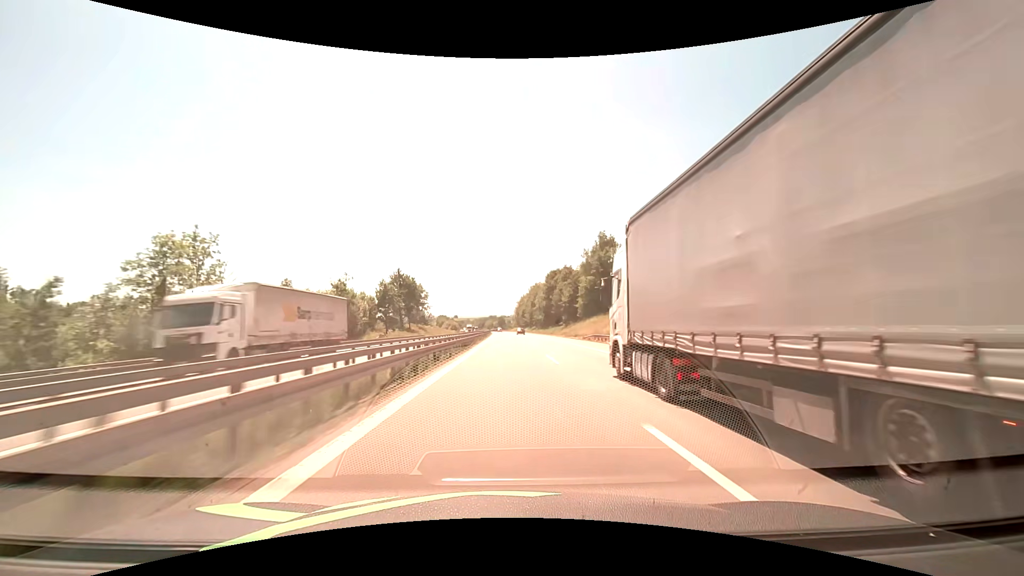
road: motorway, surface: asphalt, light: Day
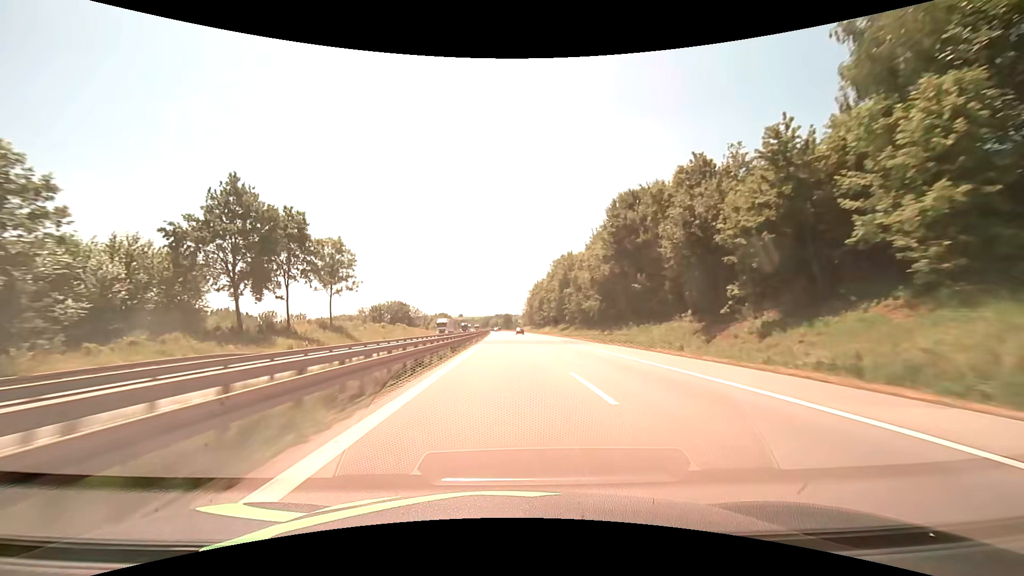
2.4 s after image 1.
(-0.7, +82.3) m; -1°
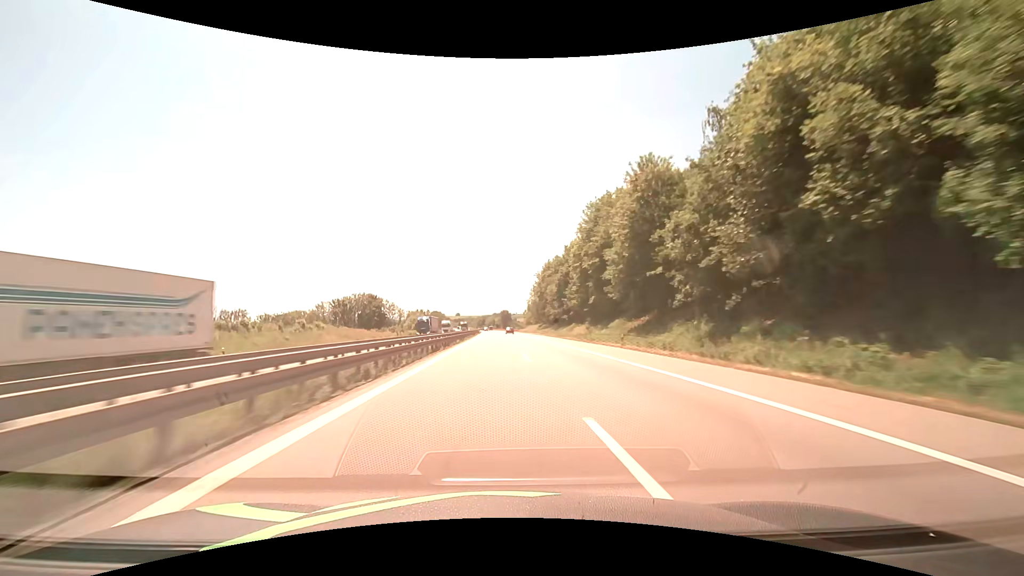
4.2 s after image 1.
(+0.1, +61.9) m; 0°
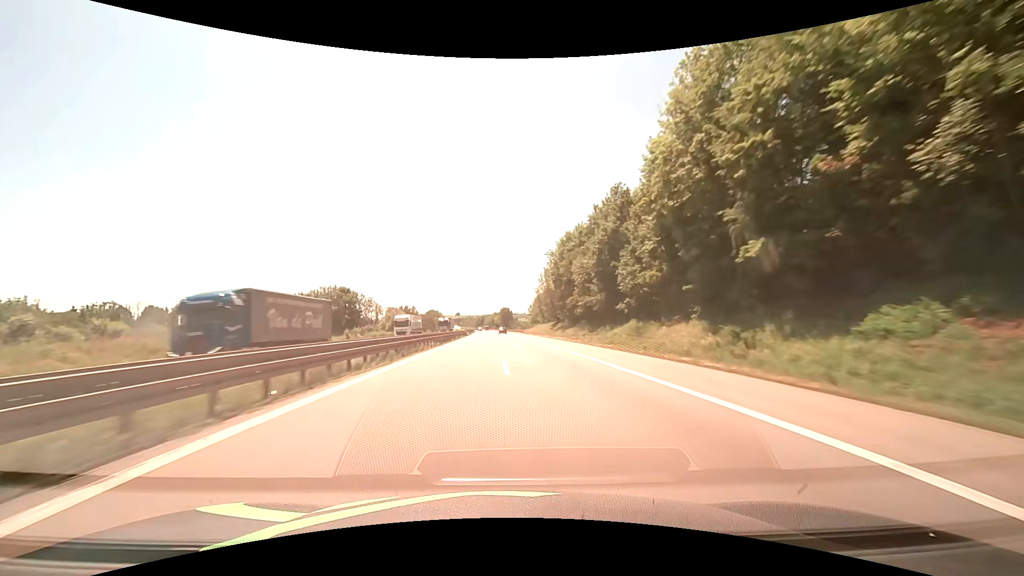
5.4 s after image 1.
(0.0, +41.3) m; 0°
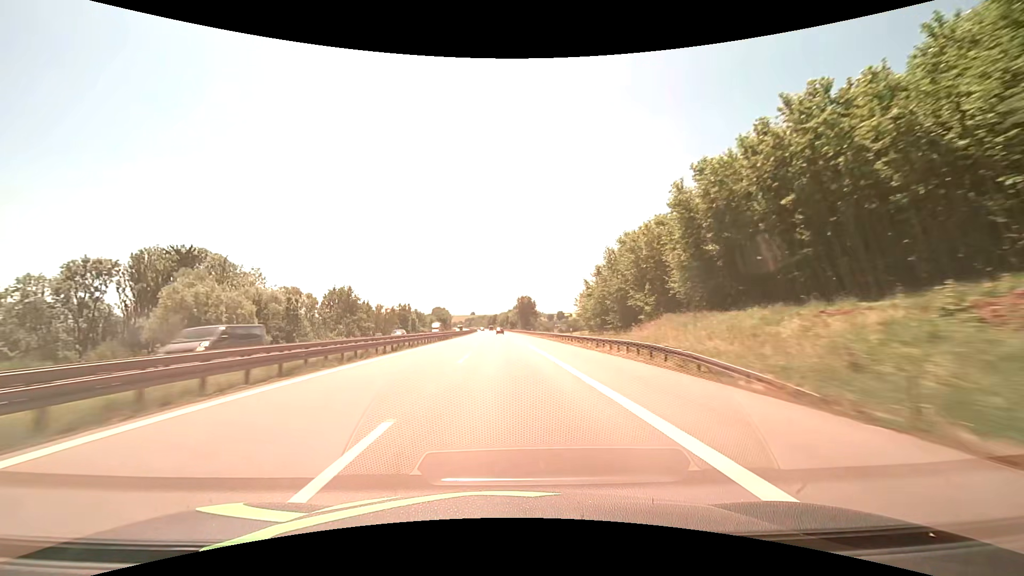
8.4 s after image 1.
(-1.8, +103.4) m; -2°
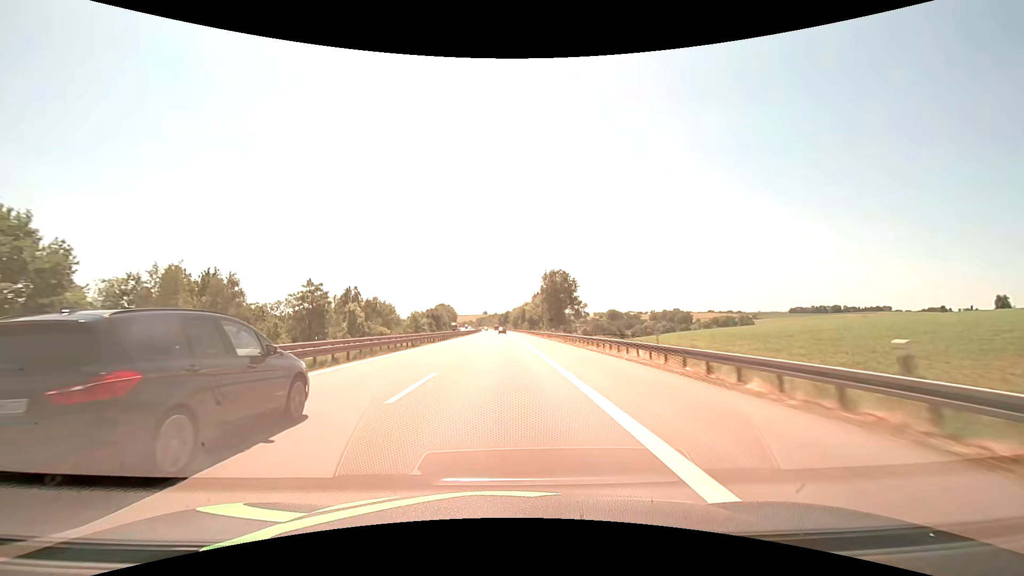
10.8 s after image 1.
(-1.2, +82.6) m; -2°
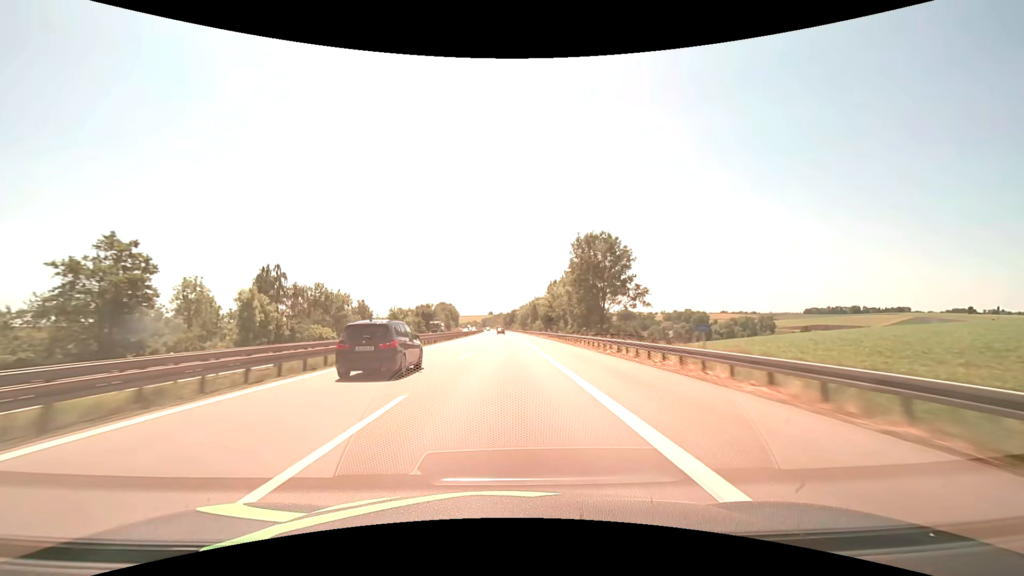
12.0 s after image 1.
(-0.3, +41.3) m; -1°
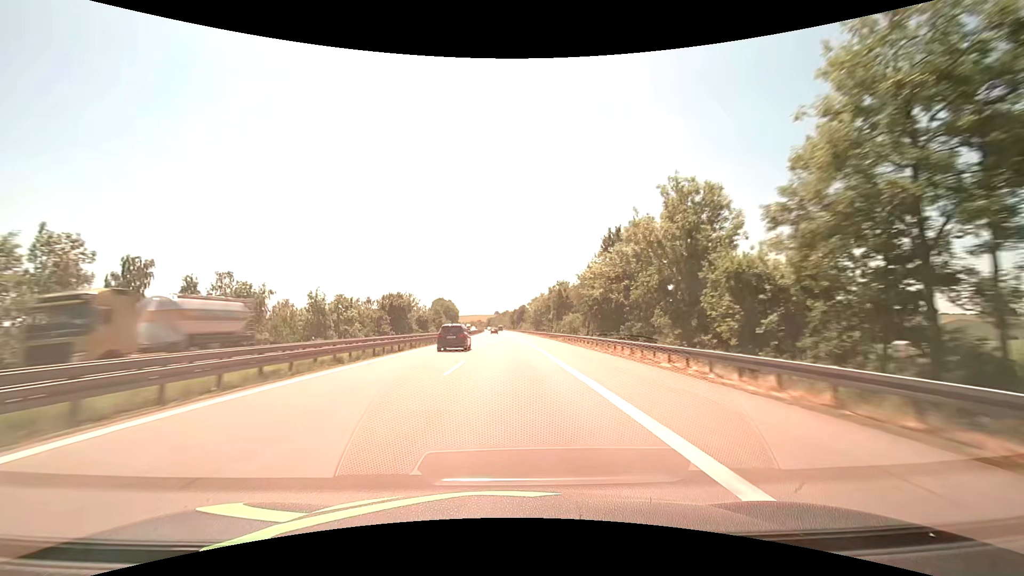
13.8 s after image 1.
(-0.4, +61.9) m; -1°
(0, +10) (0, +20) (0, +30) (0, +40) (0, +50) (-1, +60) (-1, +70) (-1, +80) (-1, +90) (-2, +100) m
